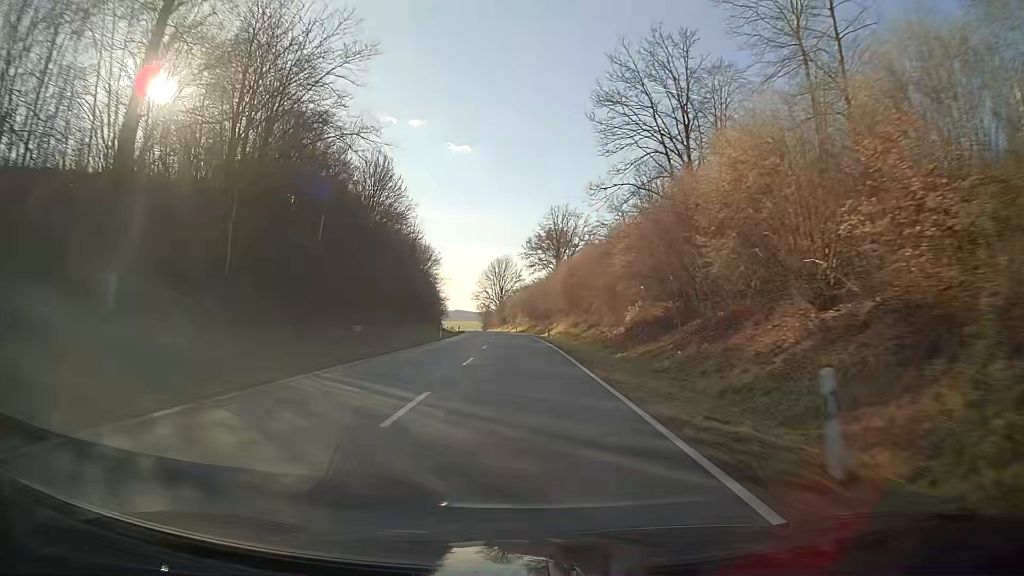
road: secondary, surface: asphalt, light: Day
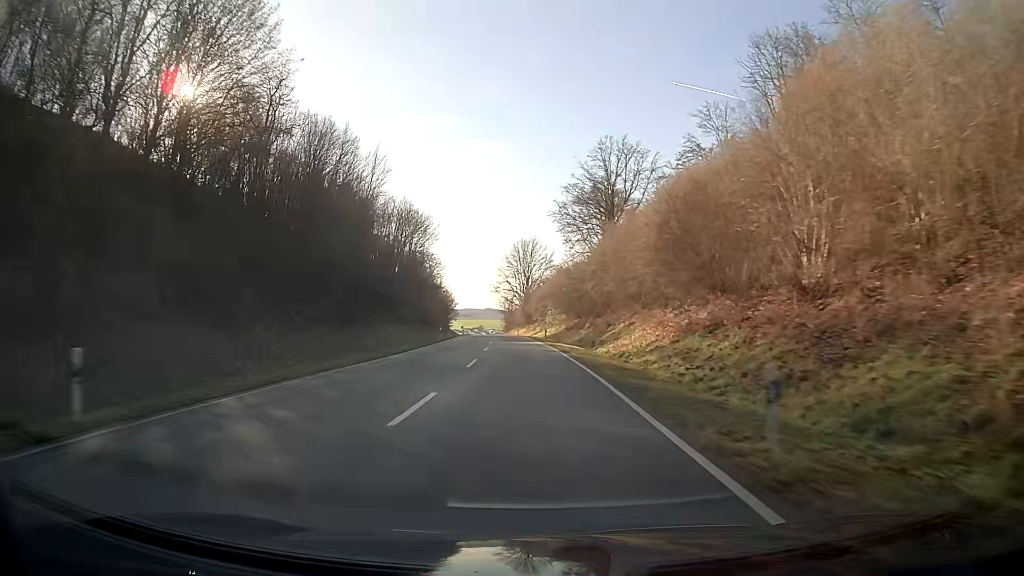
(-1.0, +48.1) m; -2°
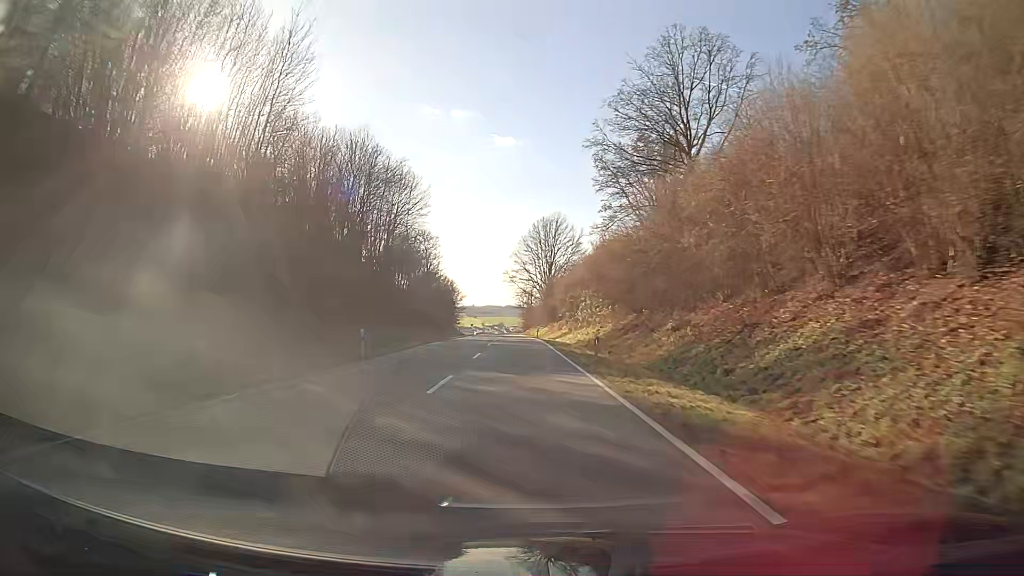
(-0.5, +32.1) m; -2°
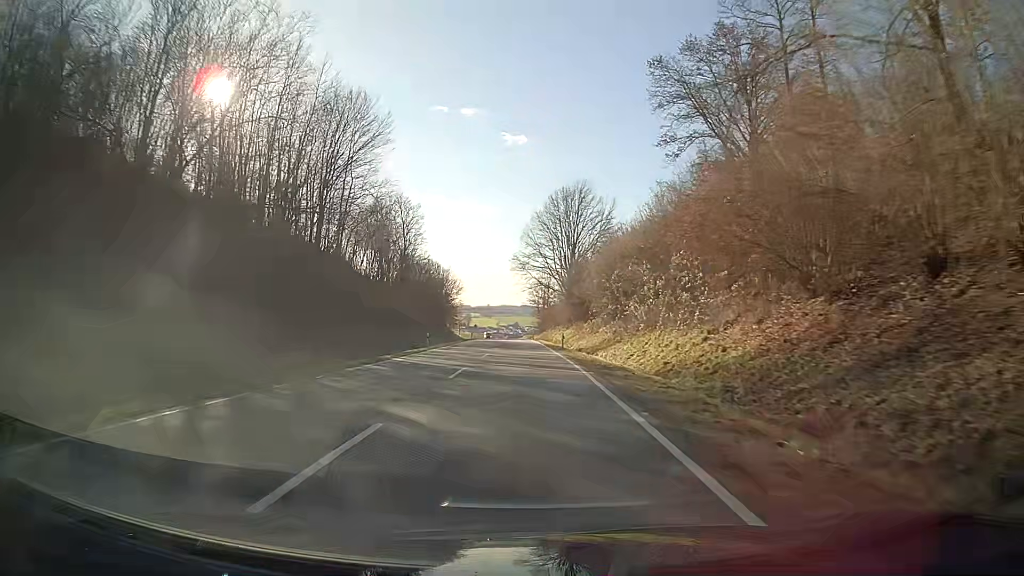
(-0.3, +32.1) m; -1°
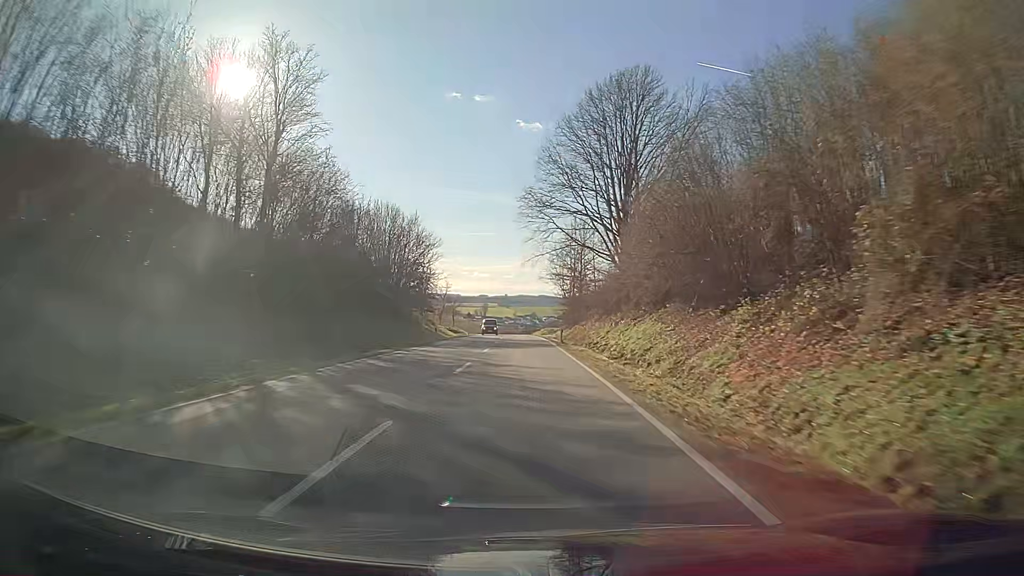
(-0.7, +48.1) m; -1°
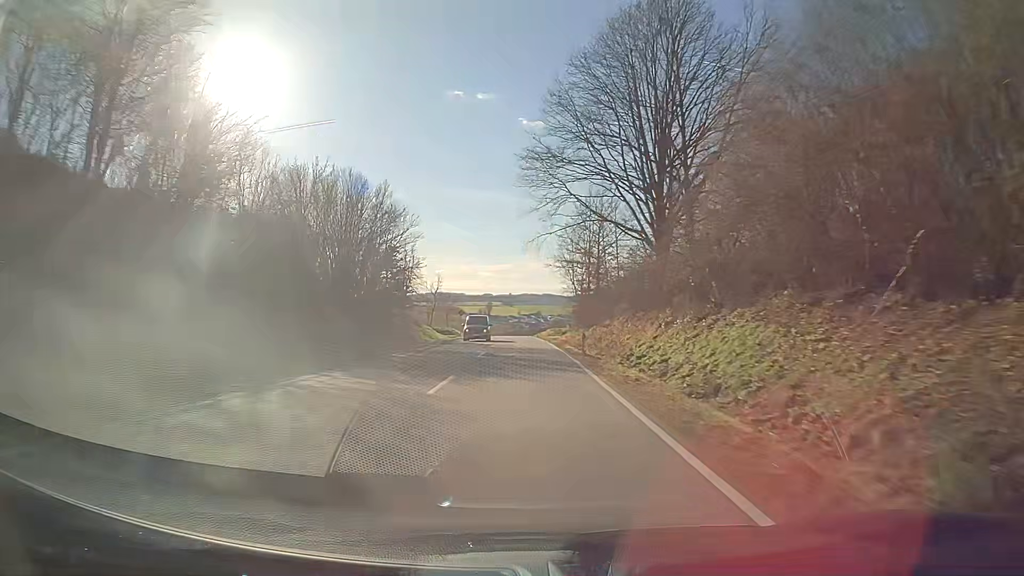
(0.0, +16.1) m; 0°
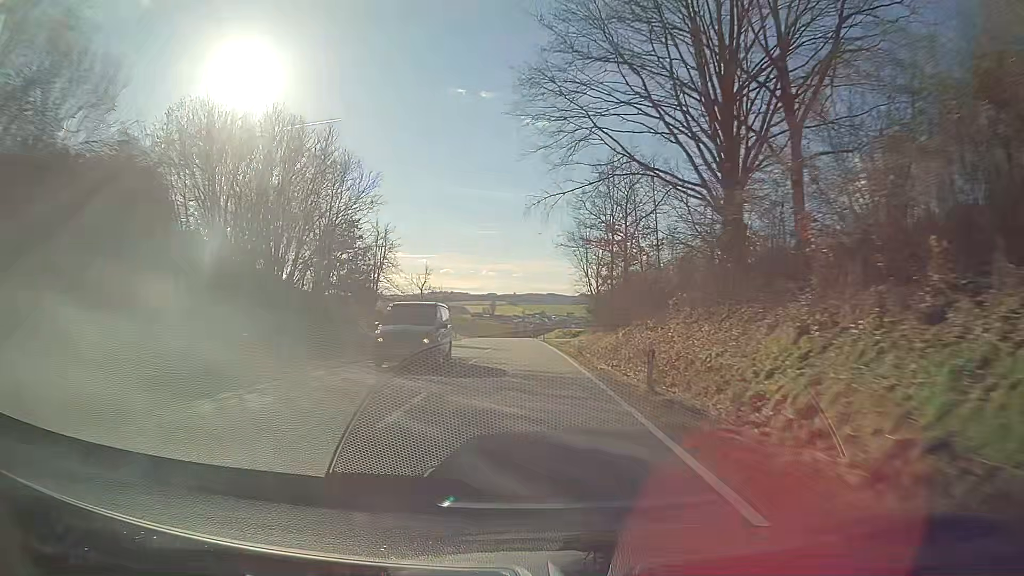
(-0.1, +16.1) m; 0°
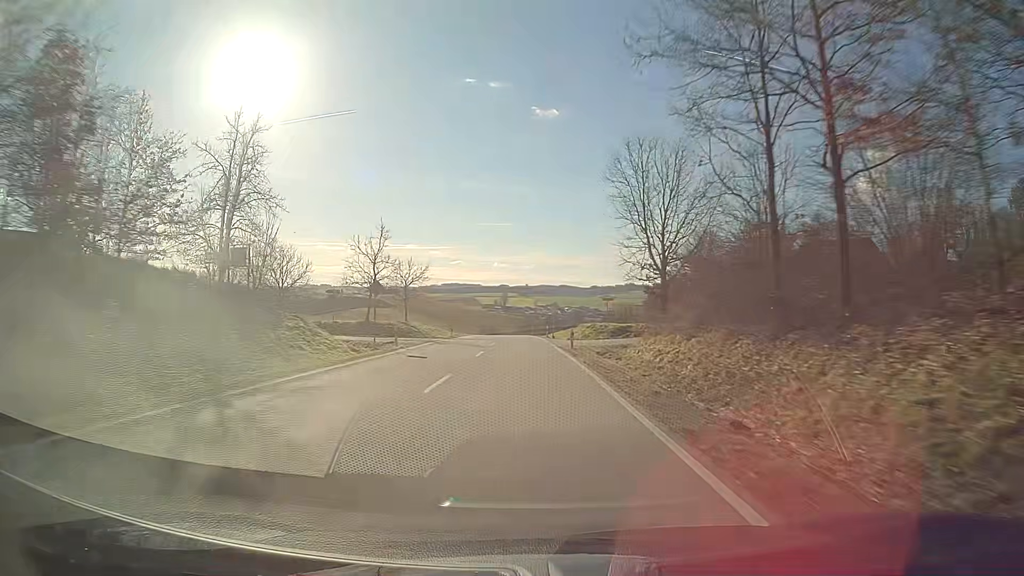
(-0.3, +32.2) m; -1°
